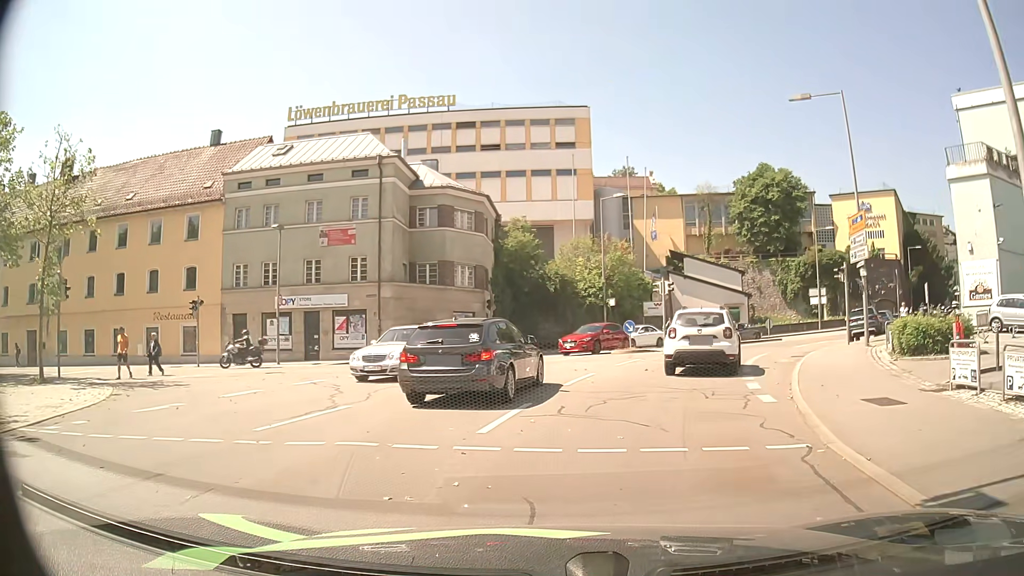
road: residential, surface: asphalt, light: Day
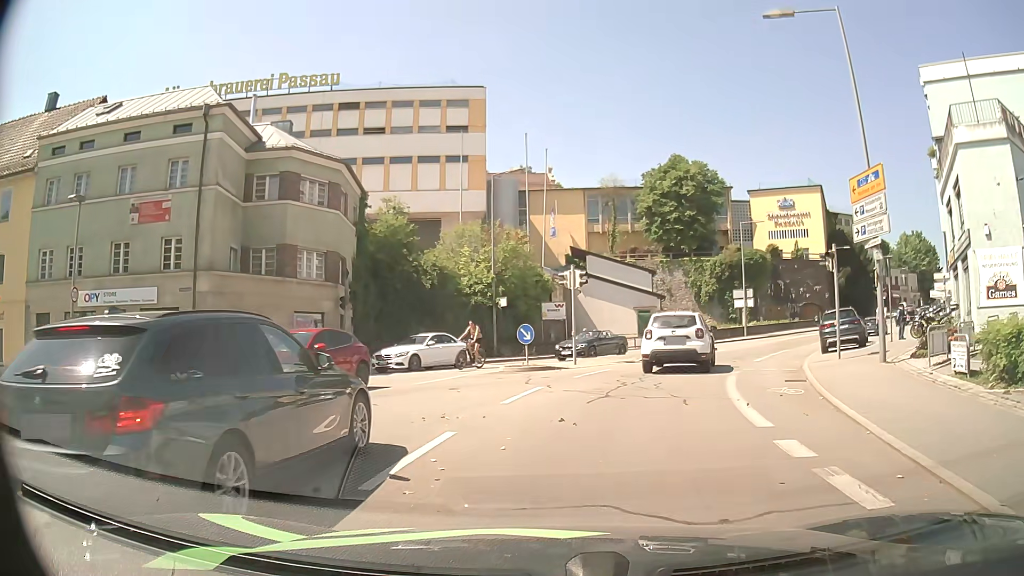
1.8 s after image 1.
(+0.9, +9.0) m; +10°
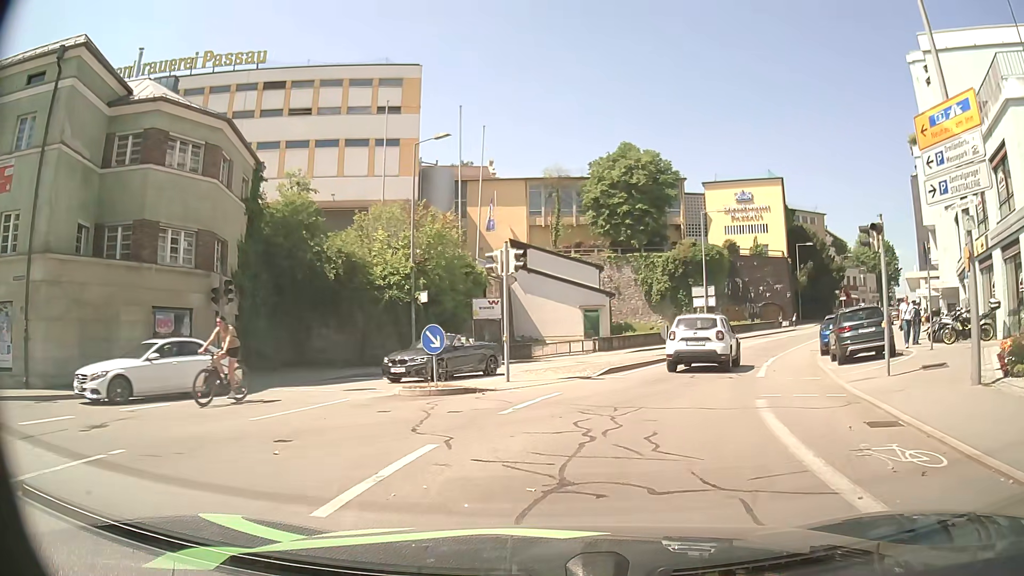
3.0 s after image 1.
(+0.4, +6.8) m; +5°
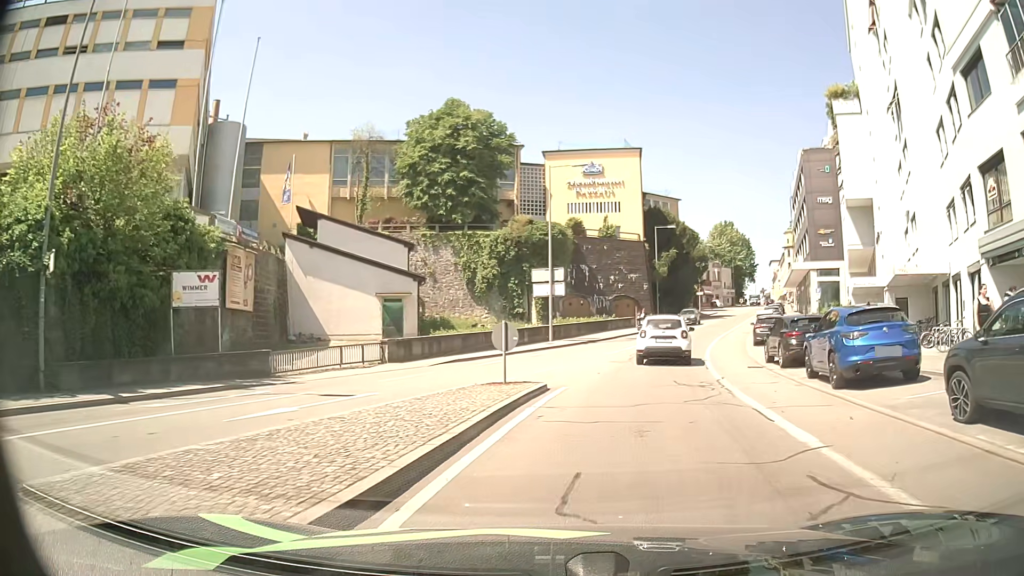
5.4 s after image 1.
(+1.8, +15.3) m; +16°
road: tertiary
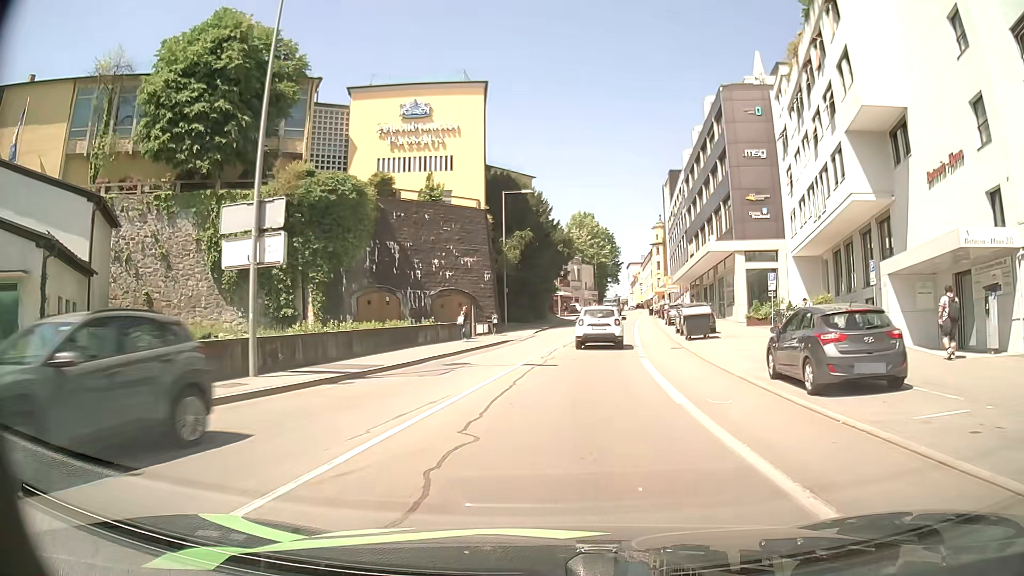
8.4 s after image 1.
(+2.9, +23.1) m; +13°
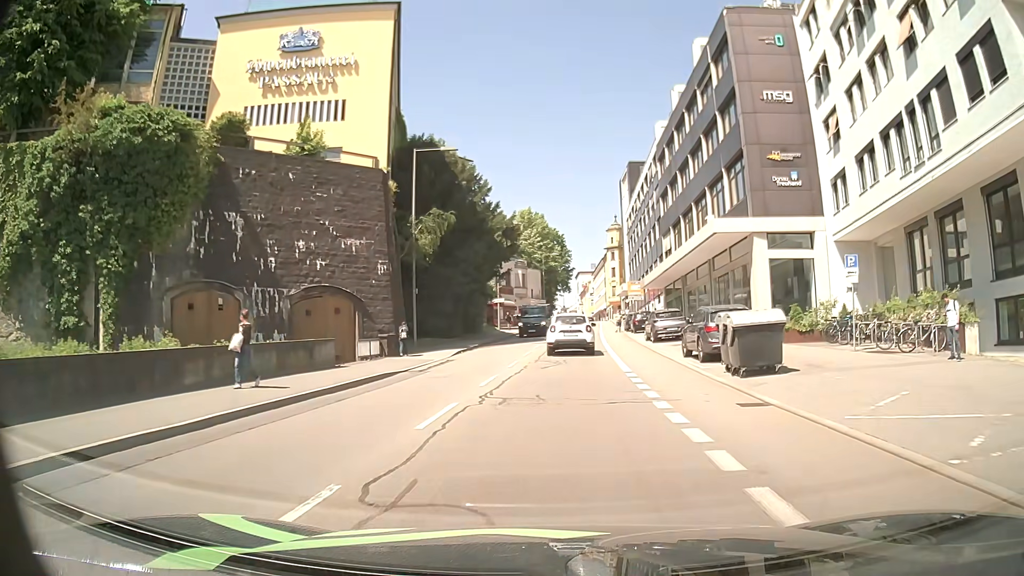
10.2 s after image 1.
(+0.8, +15.8) m; +5°
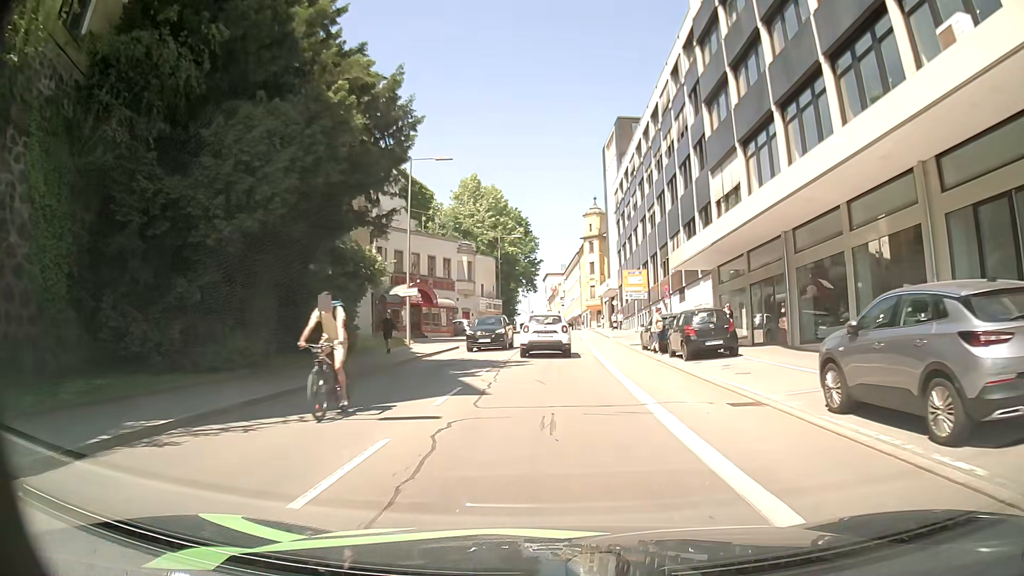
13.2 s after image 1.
(+1.0, +27.9) m; +3°
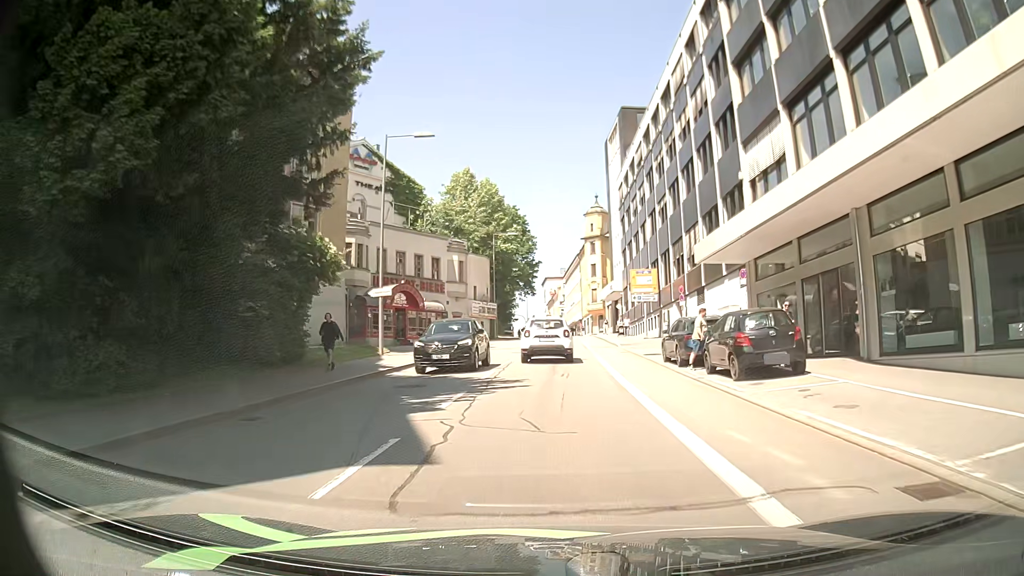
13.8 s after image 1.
(0.0, +5.7) m; 0°
(0, +10) (0, +20) (-1, +30) (-1, +40) (-1, +50) (-2, +60) (-2, +70) (-2, +80) (-2, +90) (-2, +100) m
